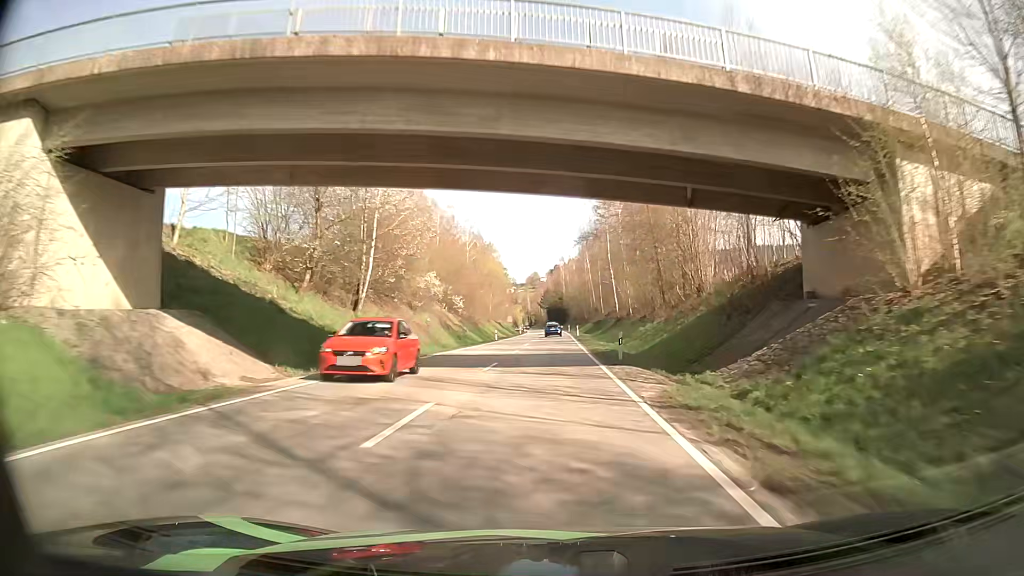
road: secondary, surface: asphalt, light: Day
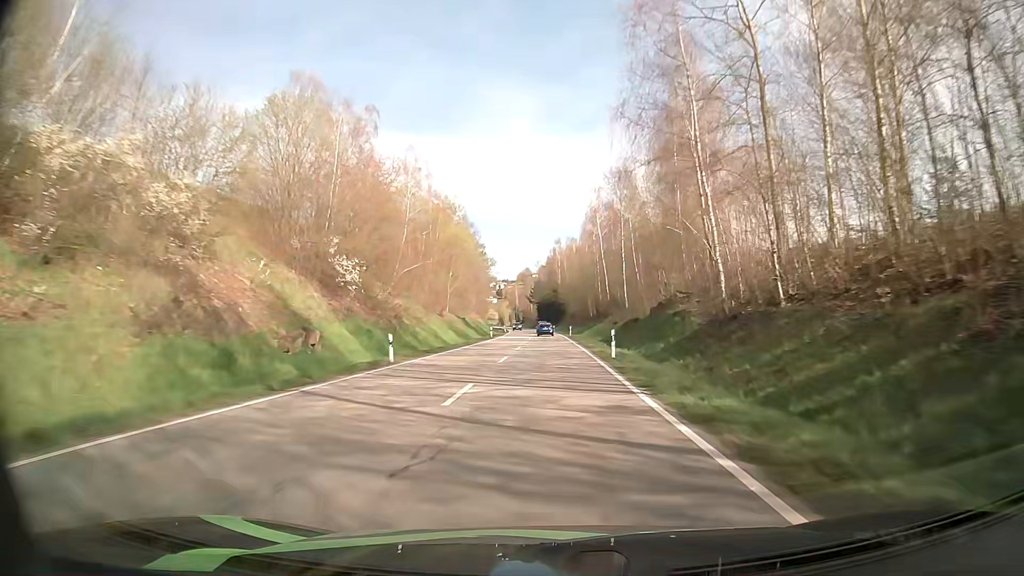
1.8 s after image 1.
(+0.1, +43.9) m; +1°
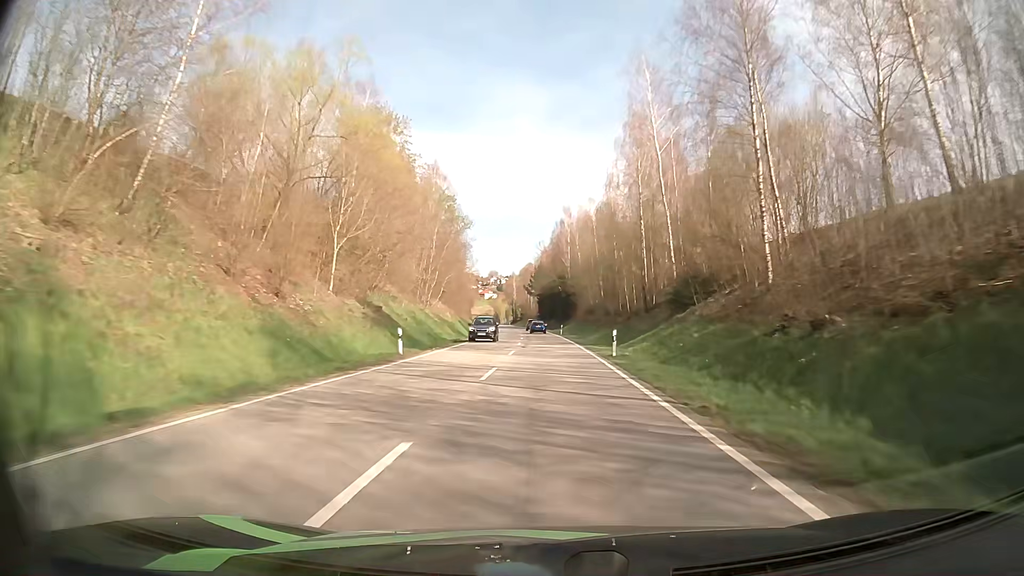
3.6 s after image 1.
(0.0, +44.5) m; 0°
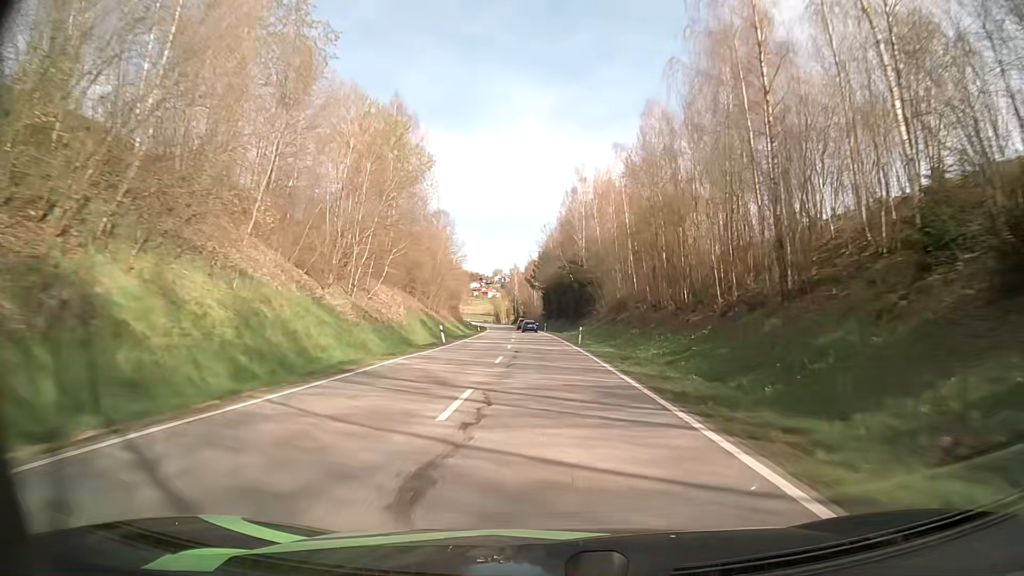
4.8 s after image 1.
(-0.2, +30.1) m; -1°
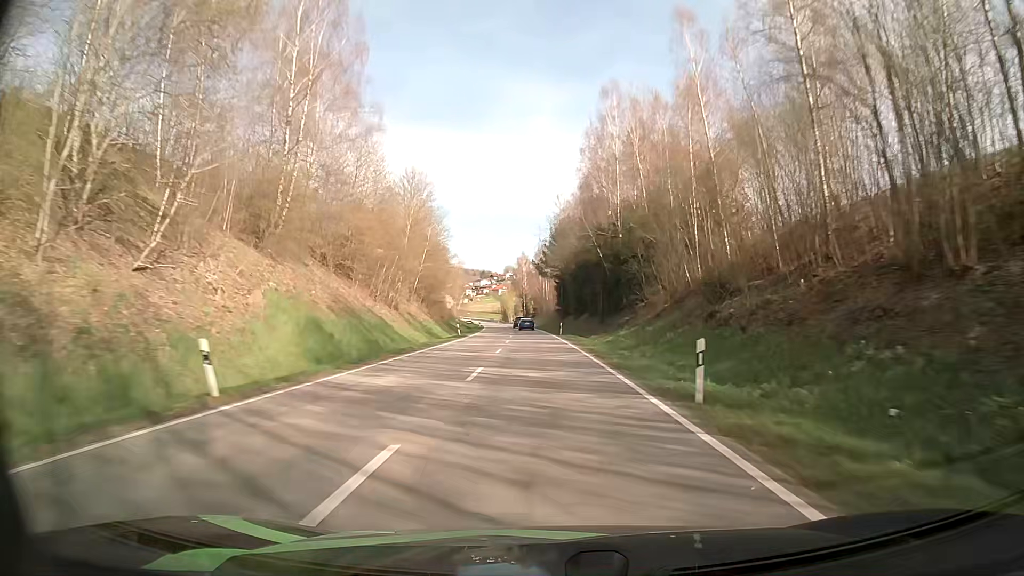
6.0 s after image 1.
(-0.3, +30.3) m; -1°
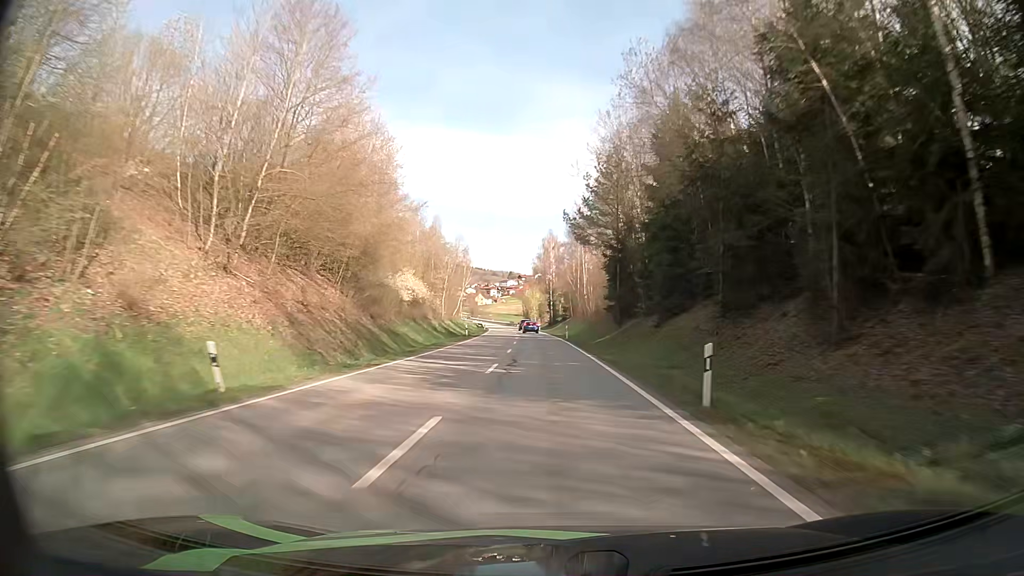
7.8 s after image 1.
(-1.0, +45.6) m; -3°
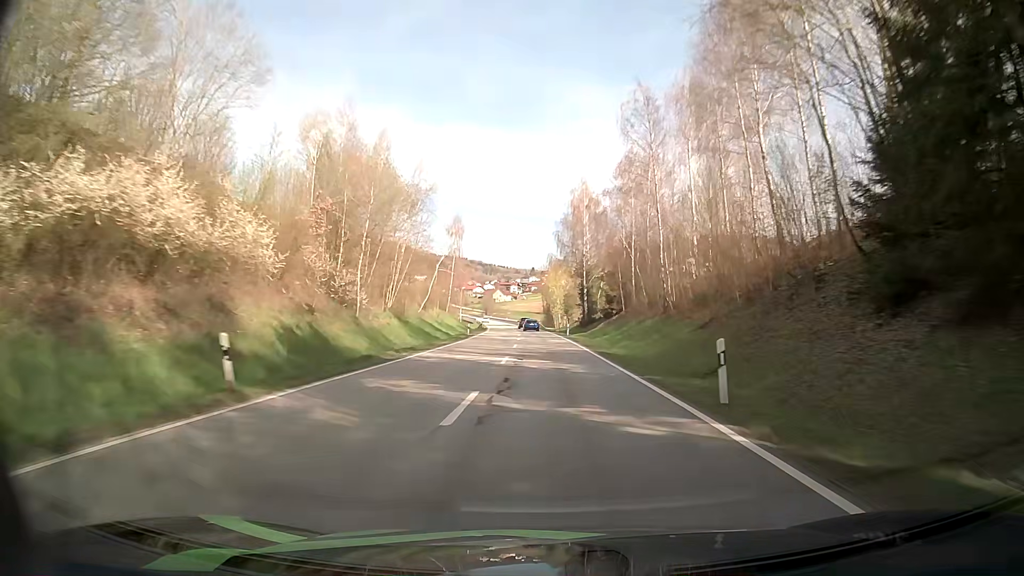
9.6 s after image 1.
(-0.8, +45.2) m; -2°
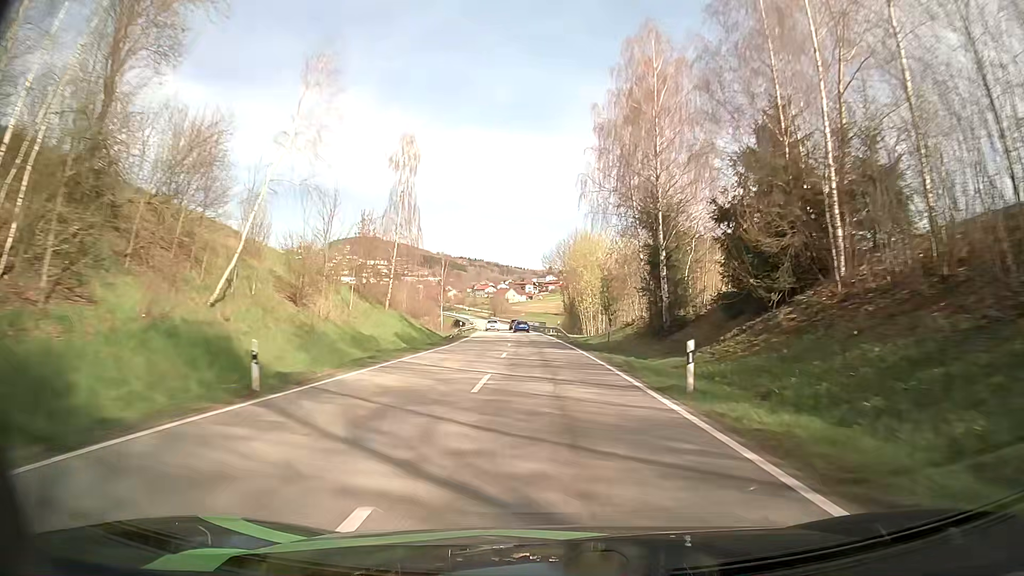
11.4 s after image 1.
(-0.5, +43.9) m; -1°
(0, +10) (0, +20) (0, +30) (-1, +40) (-1, +50) (-2, +60) (-2, +70) (-3, +80) (-4, +90) (-5, +100) m
